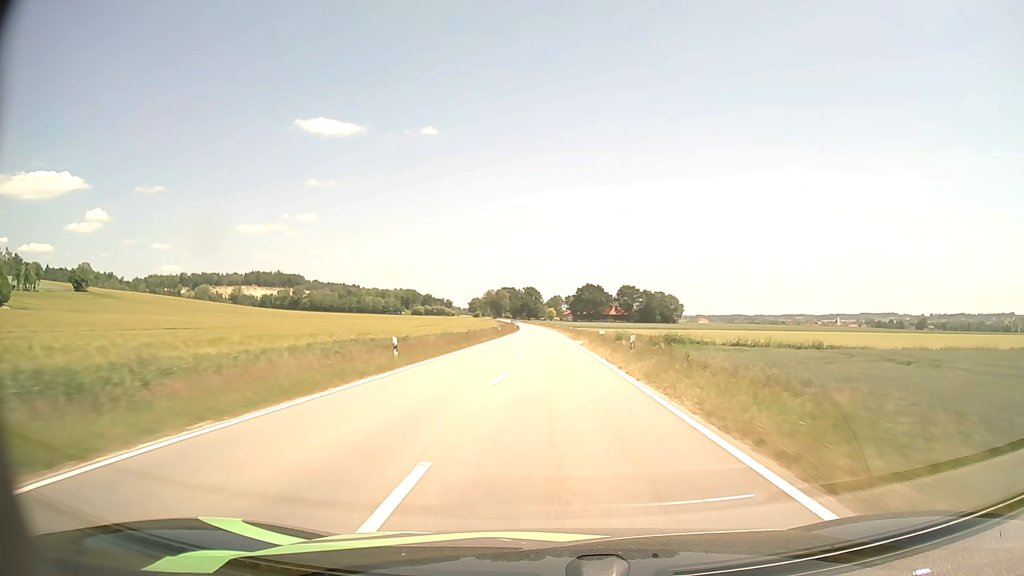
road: tertiary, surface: asphalt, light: Day
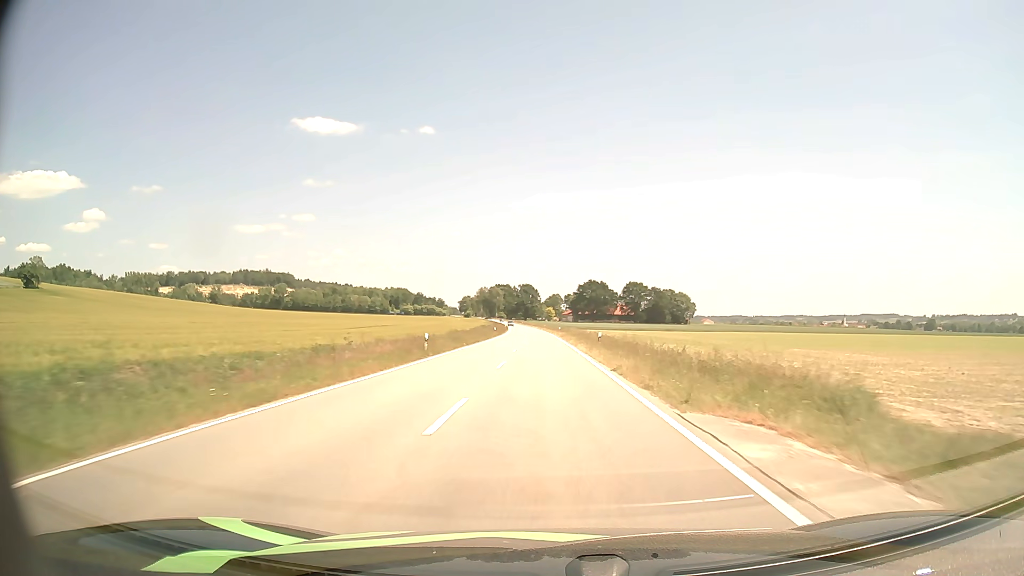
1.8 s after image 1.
(+0.1, +44.0) m; 0°
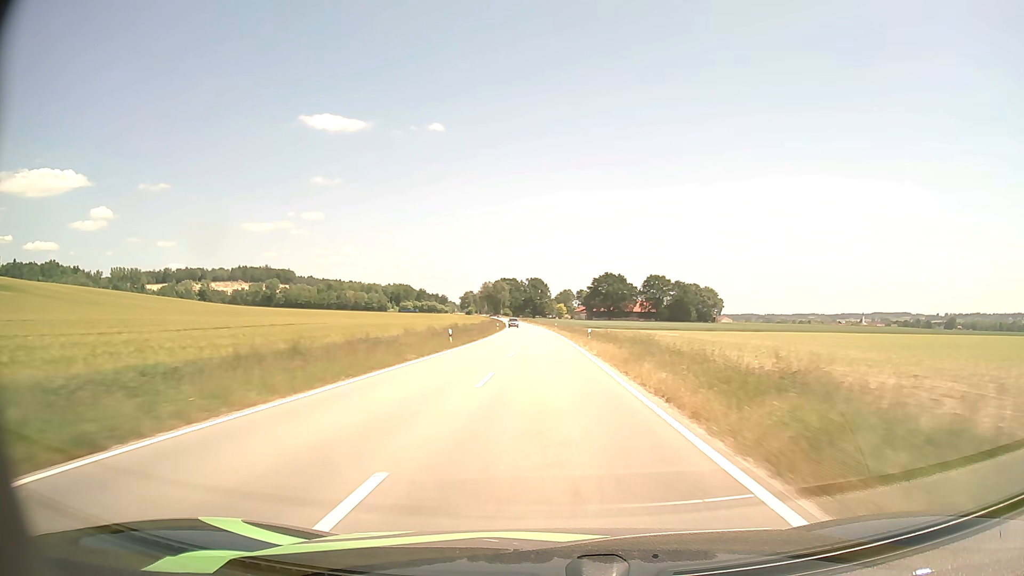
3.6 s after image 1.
(-0.3, +44.0) m; -1°
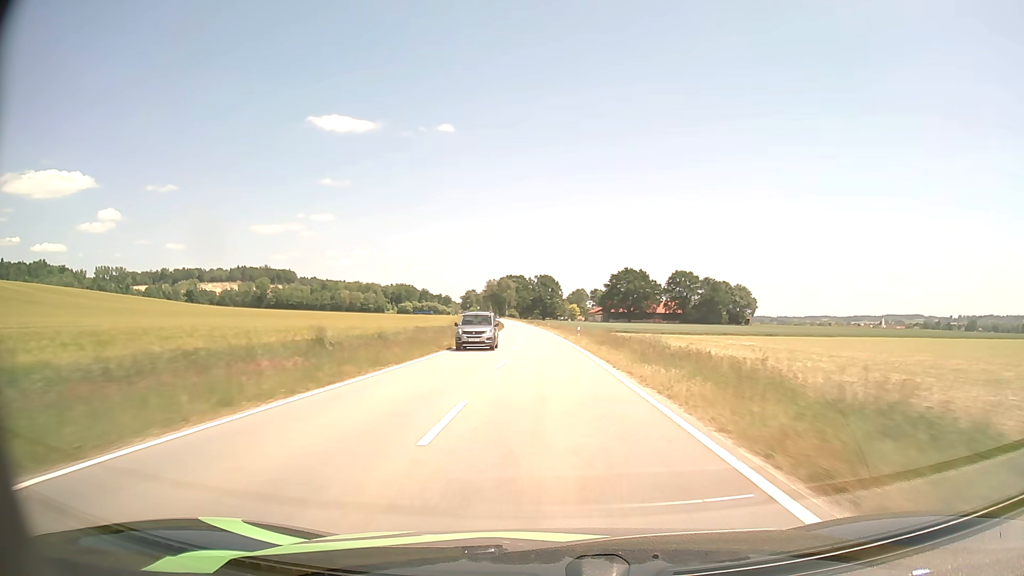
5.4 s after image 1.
(-0.3, +43.8) m; -1°
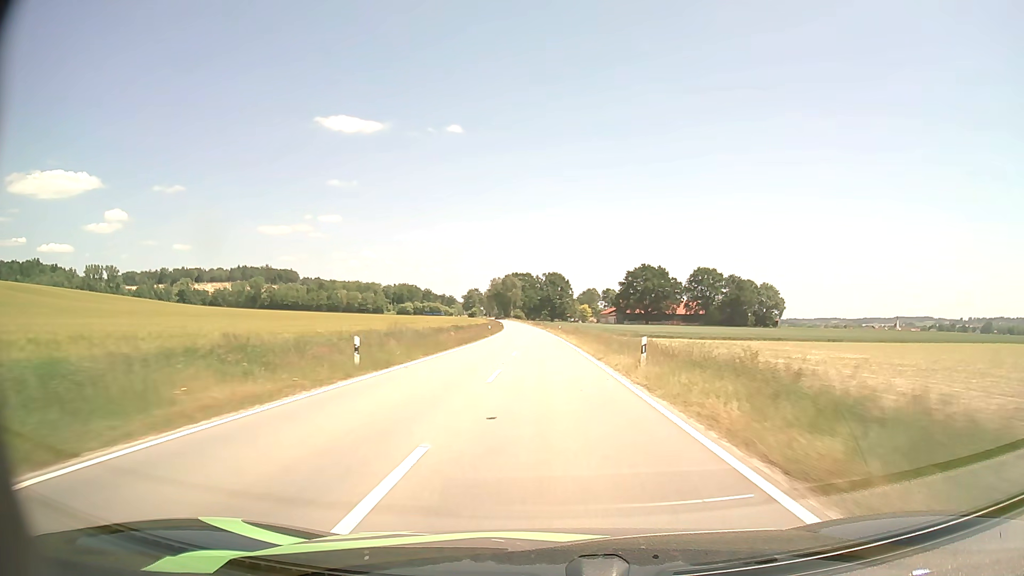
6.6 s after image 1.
(-0.2, +29.1) m; -1°
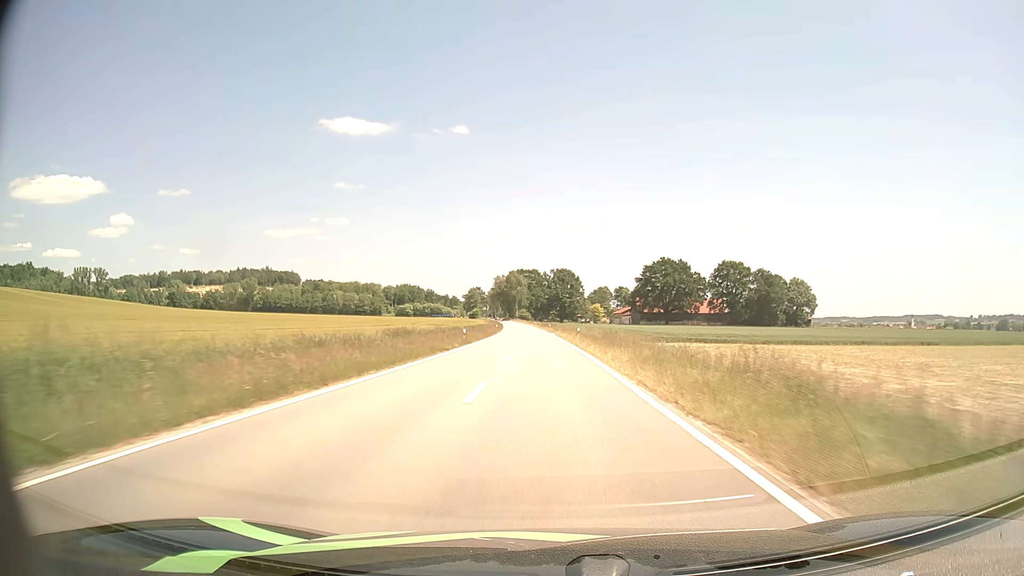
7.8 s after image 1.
(-0.2, +29.1) m; -1°
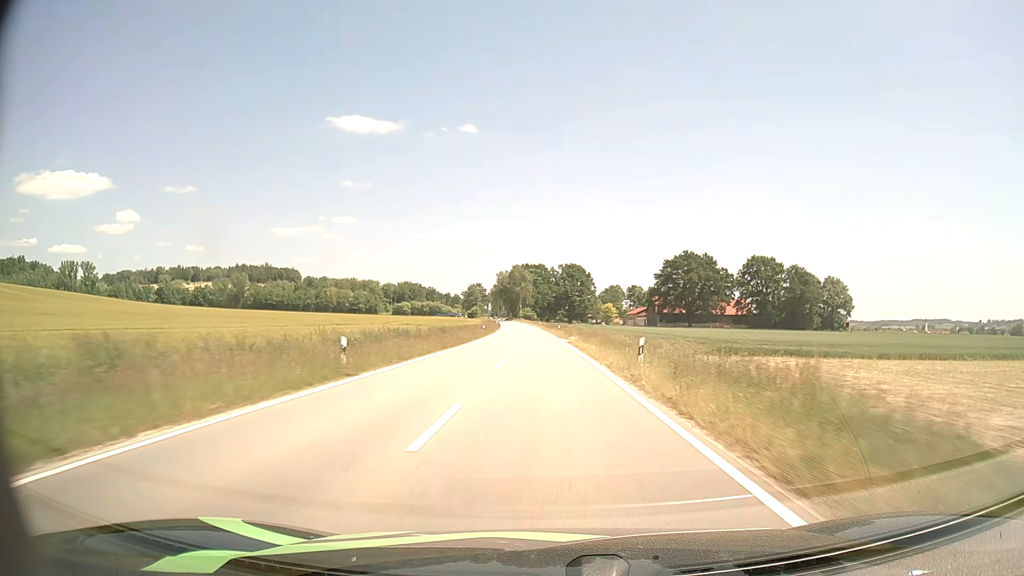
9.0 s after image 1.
(-0.2, +29.2) m; -1°
